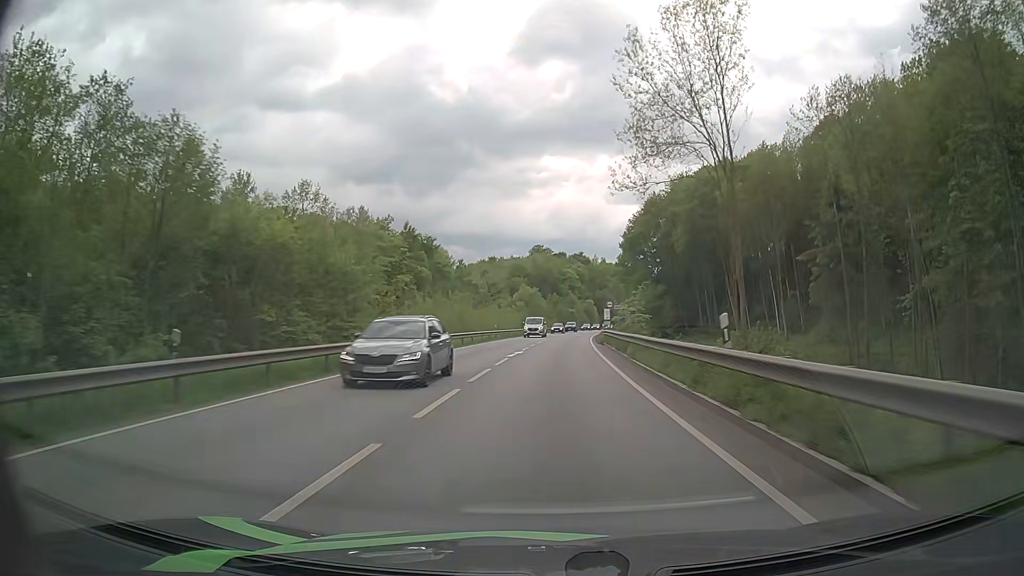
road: primary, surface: asphalt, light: Day
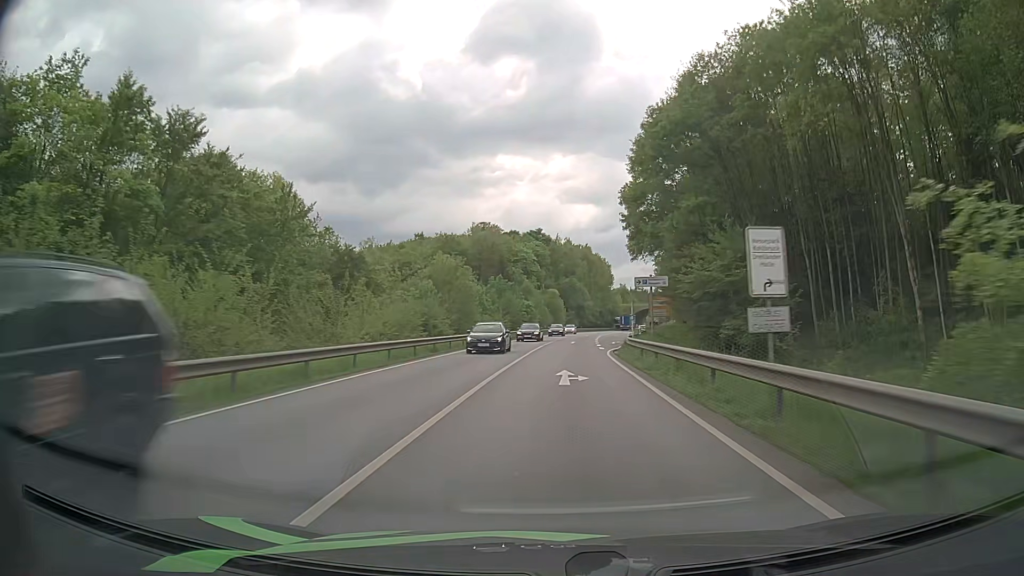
(+1.7, +62.2) m; +4°
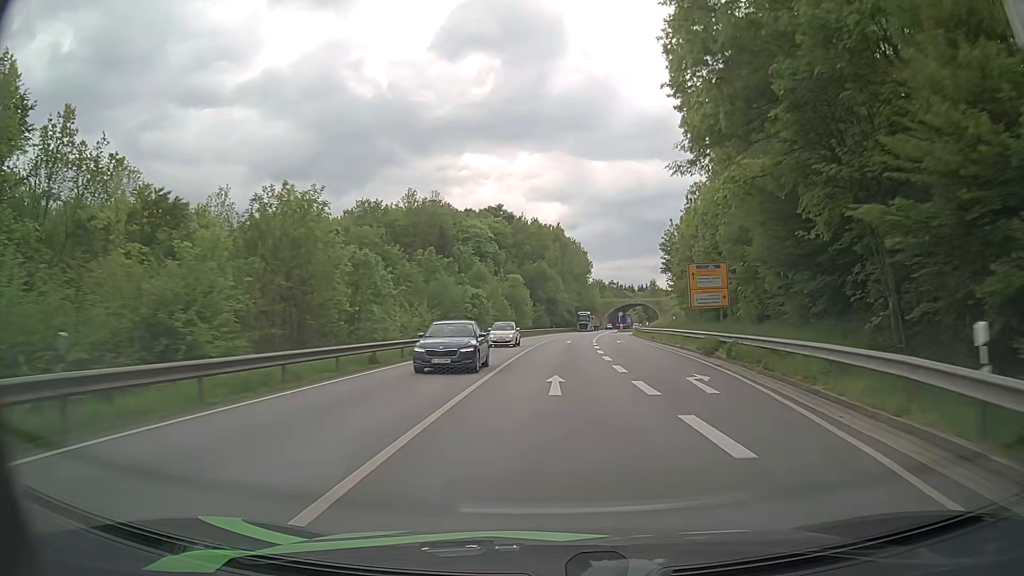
(+1.0, +37.2) m; +3°
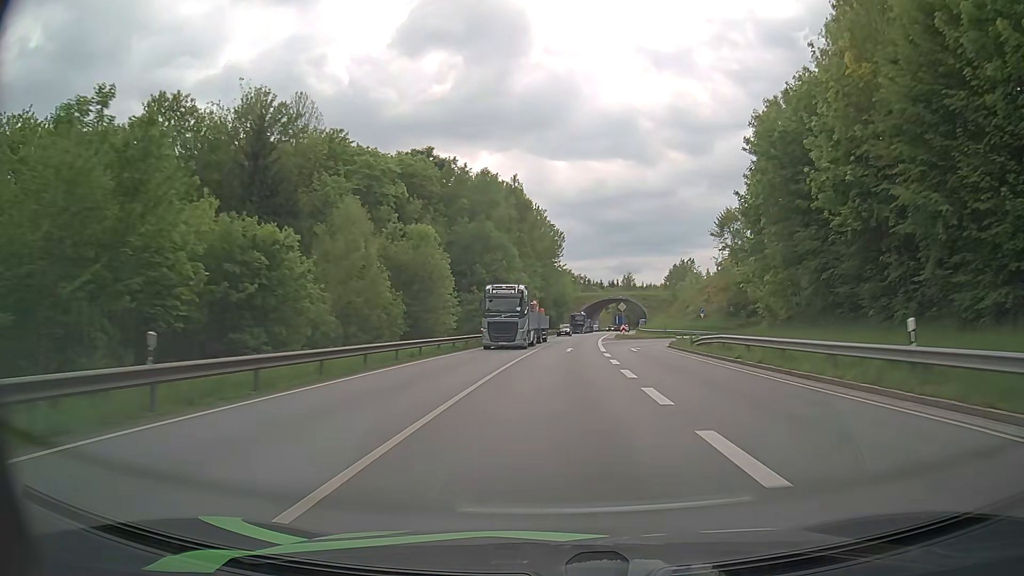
(+1.3, +49.5) m; +3°
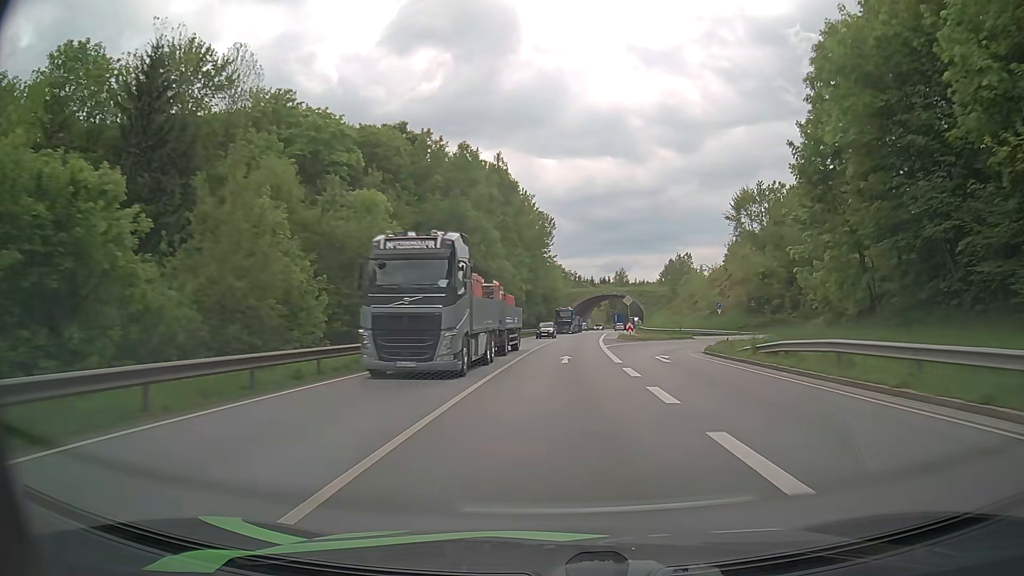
(+0.1, +12.3) m; +1°
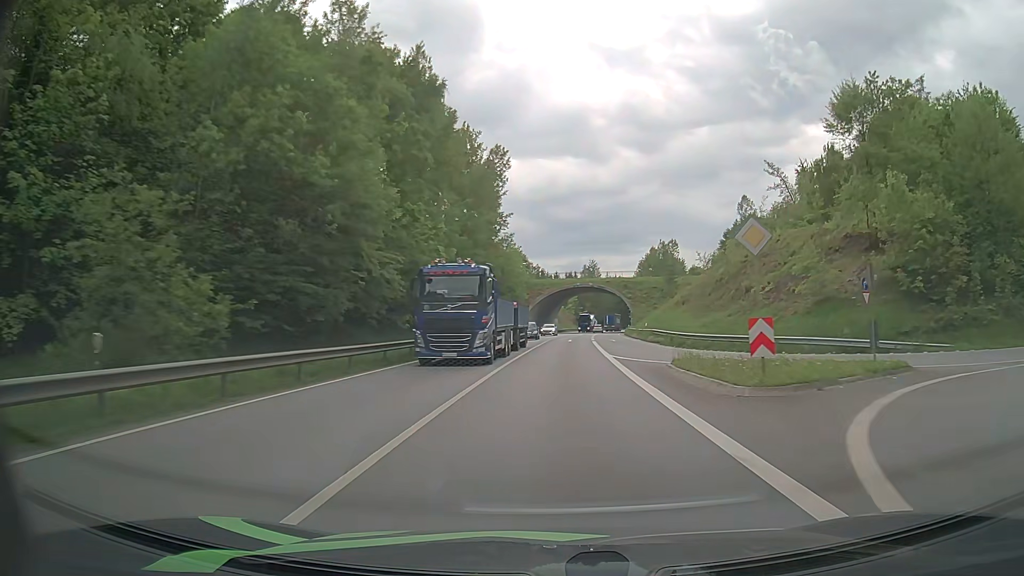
(+0.9, +37.0) m; +3°
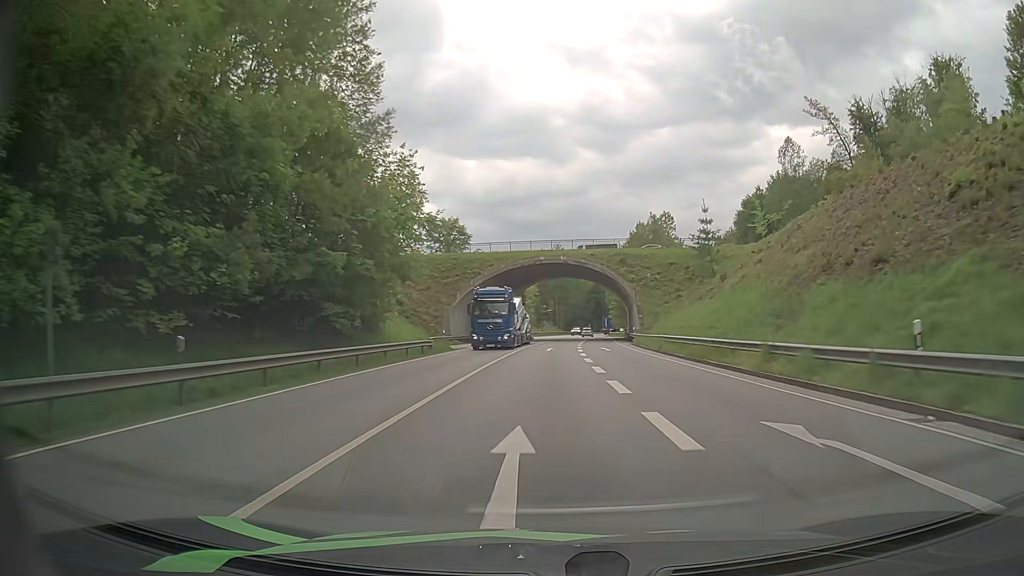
(+1.7, +48.7) m; +3°
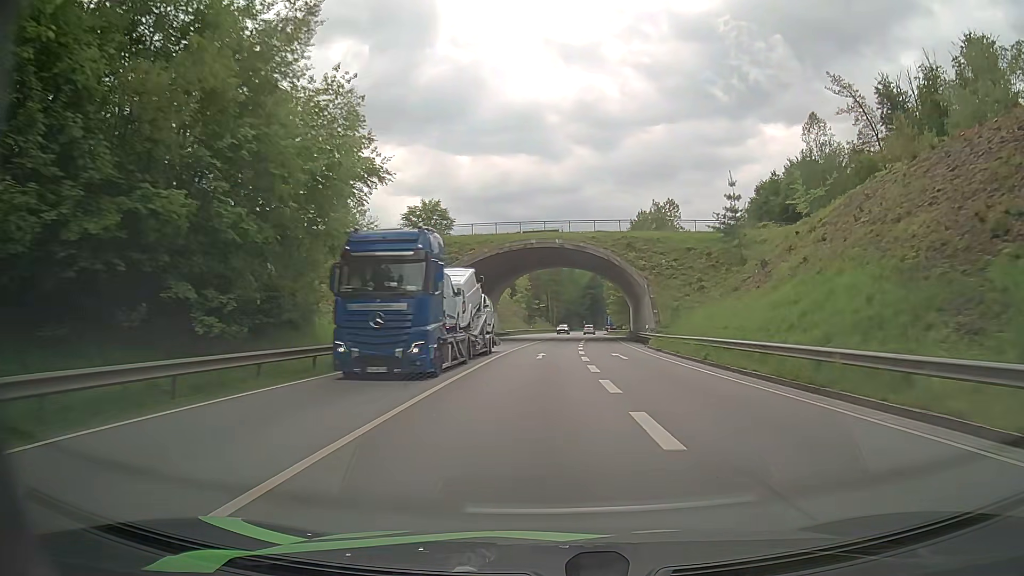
(0.0, +12.0) m; +1°
(0, +10) (0, +20) (0, +30) (+1, +40) (+1, +50) (+1, +60) (+2, +70) (+3, +80) (+4, +90) (+5, +100) m
